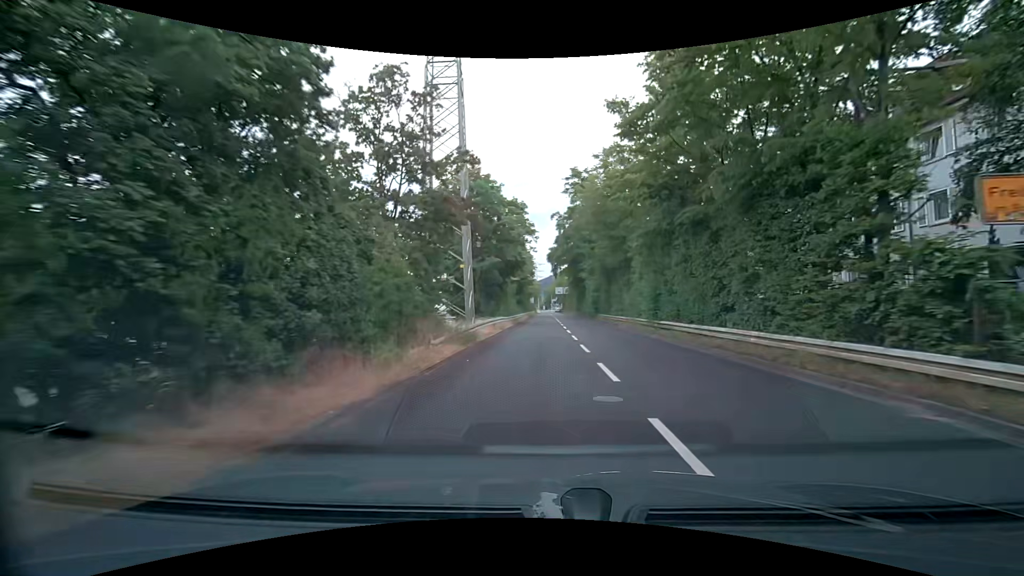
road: trunk_link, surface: asphalt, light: Day
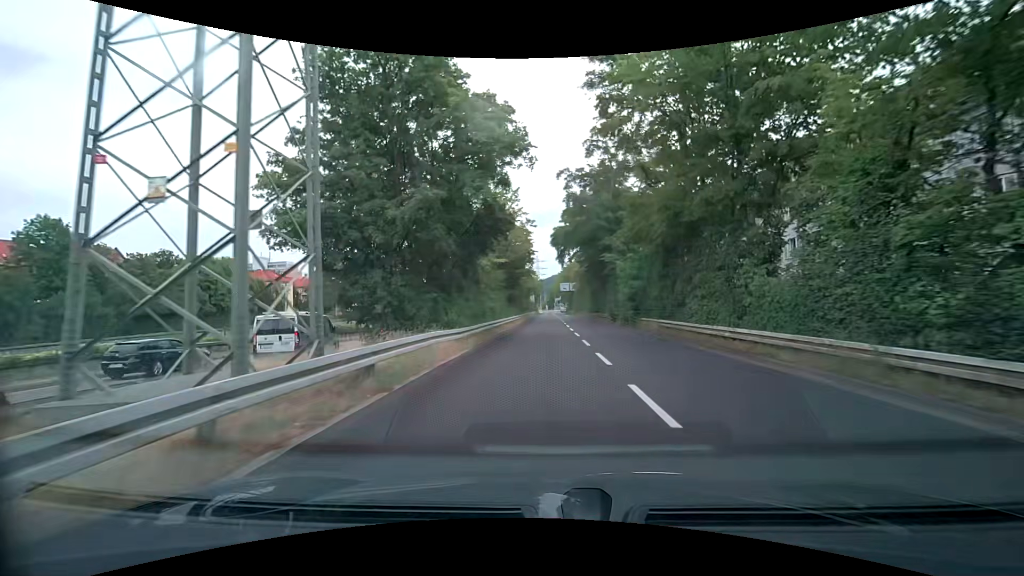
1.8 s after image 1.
(0.0, +21.5) m; -1°
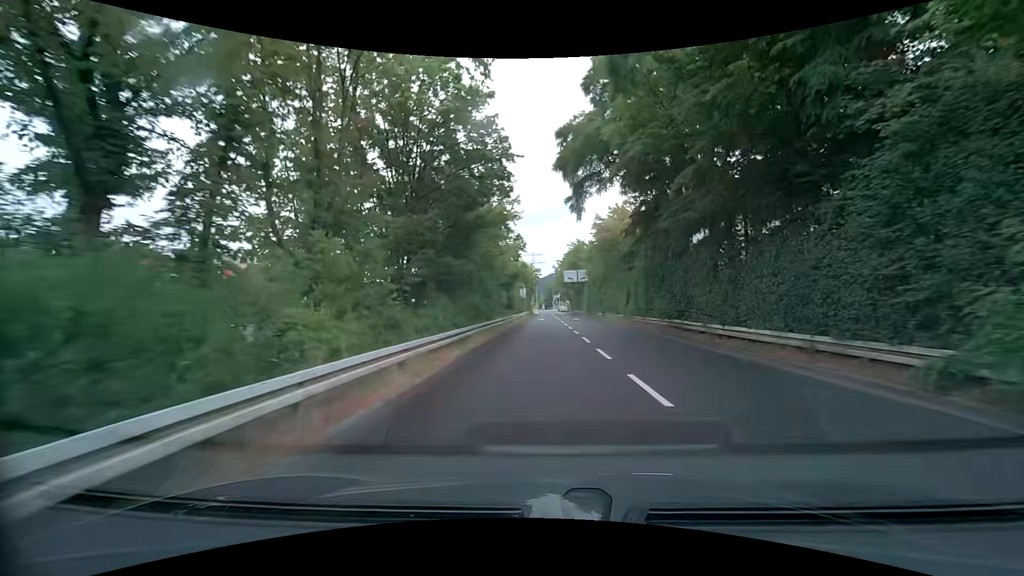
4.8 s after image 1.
(+0.4, +35.0) m; 0°
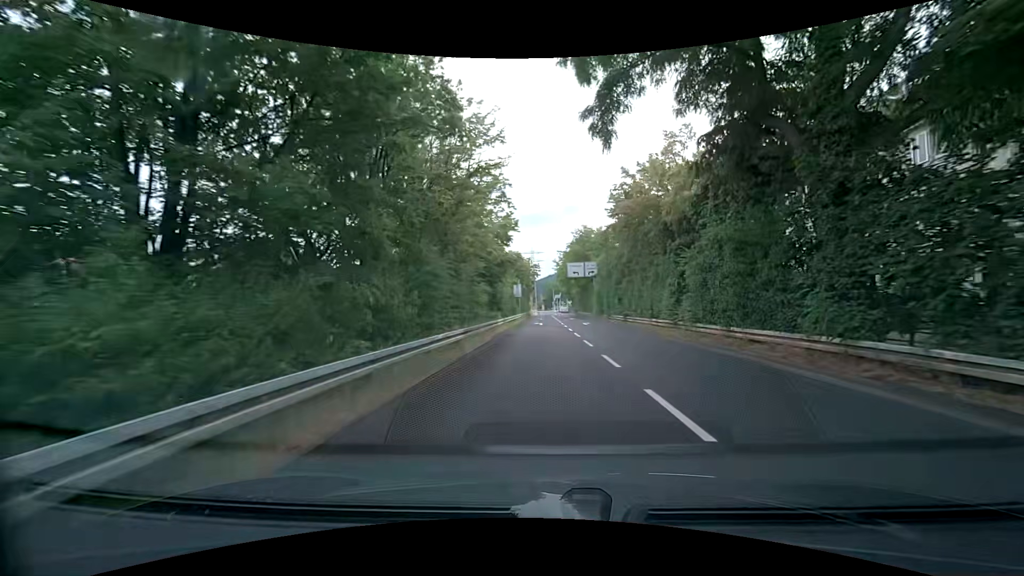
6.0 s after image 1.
(+0.1, +13.8) m; +1°
(0, +10) (0, +20) (0, +30) (0, +40) (0, +50) (0, +60) (0, +70) (0, +80) (0, +90) (+1, +100) m
